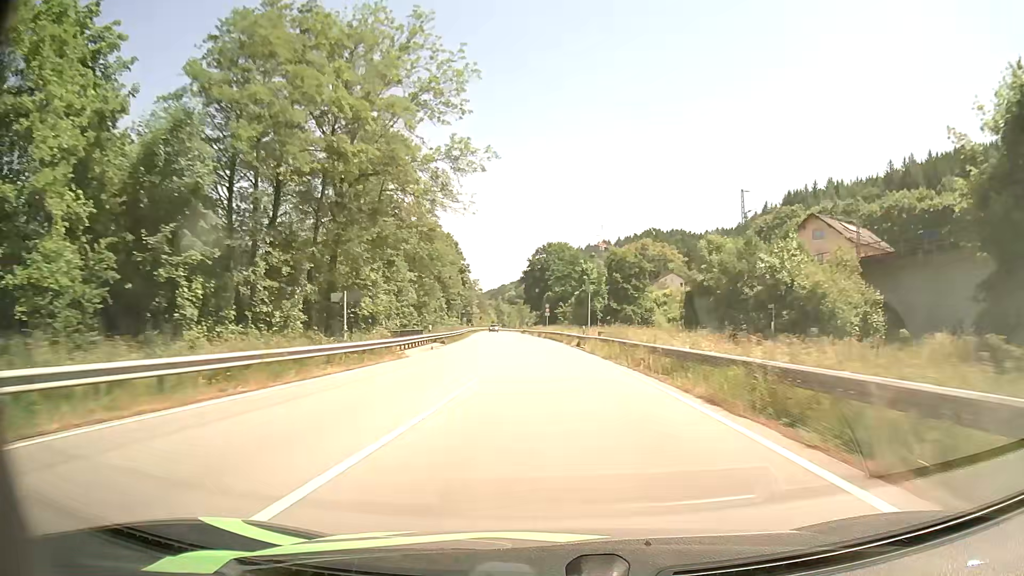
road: primary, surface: asphalt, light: Day
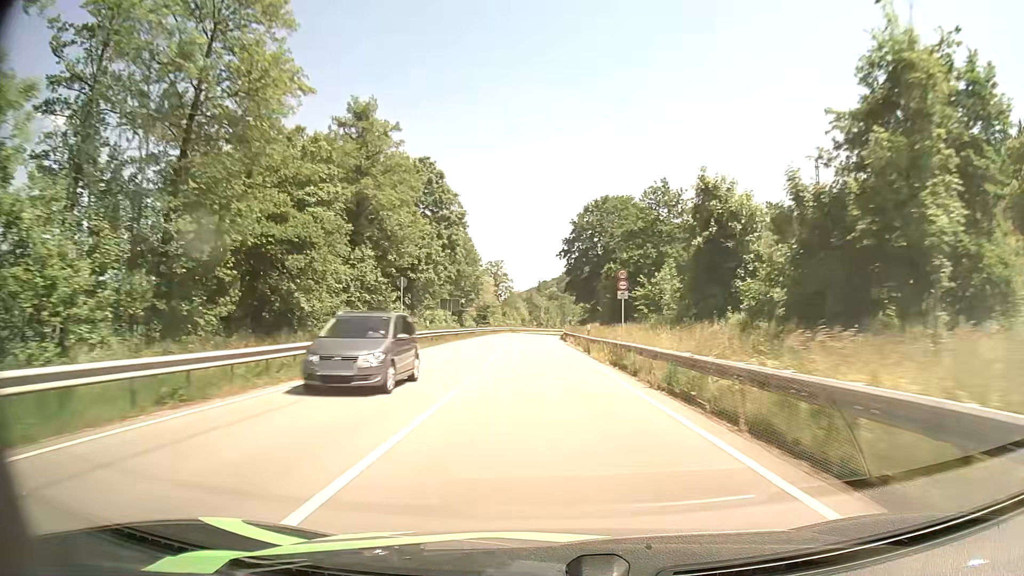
(-1.5, +57.8) m; -3°
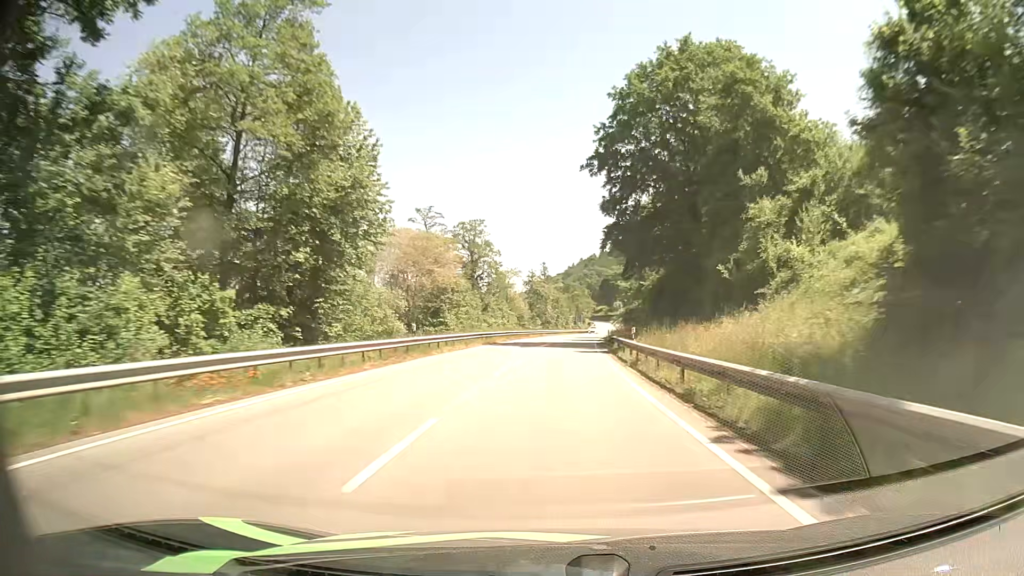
(-1.1, +58.1) m; -1°
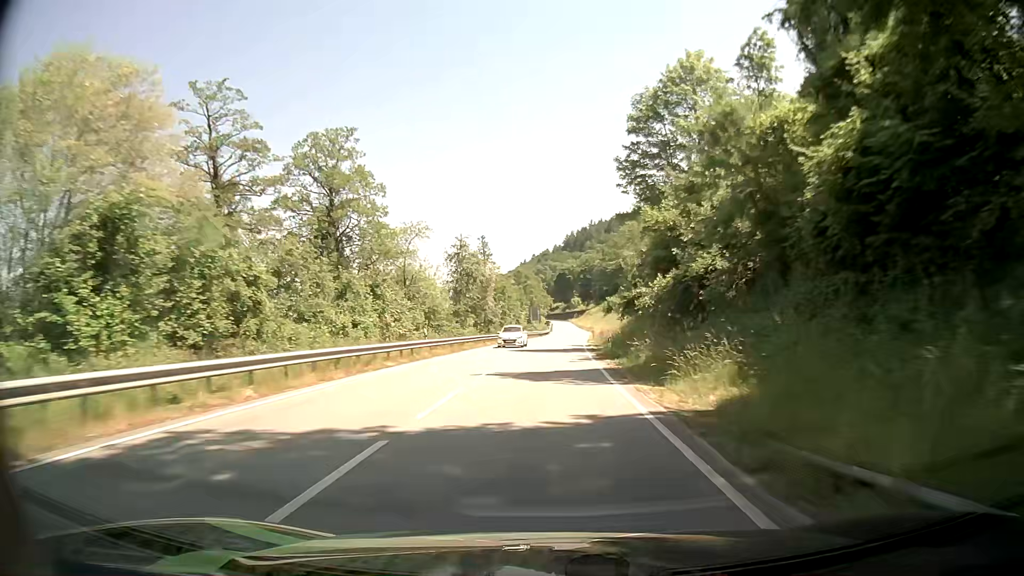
(+1.6, +43.6) m; +4°
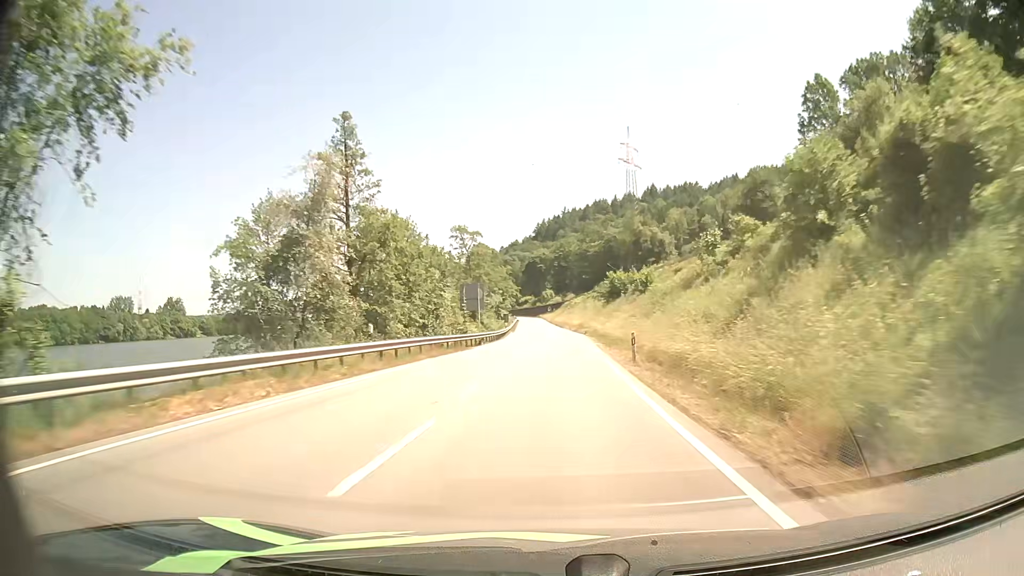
(+1.7, +59.1) m; +3°
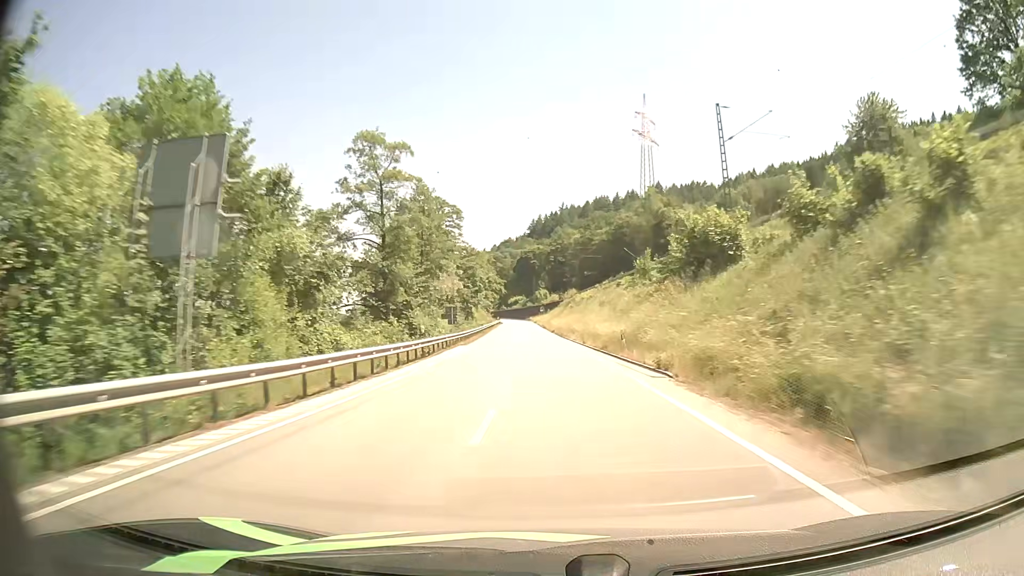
(+0.2, +45.5) m; 0°
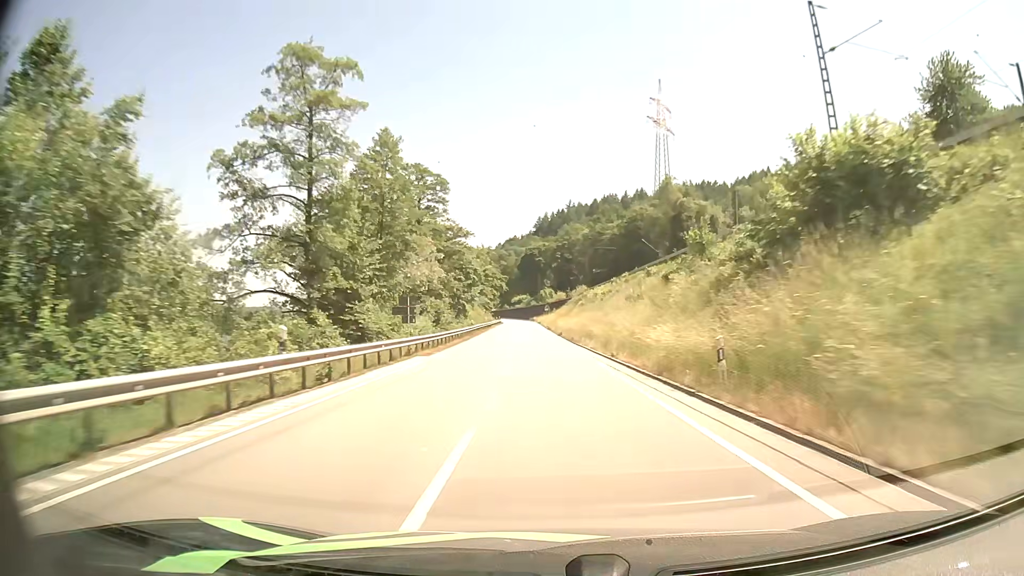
(0.0, +15.2) m; 0°
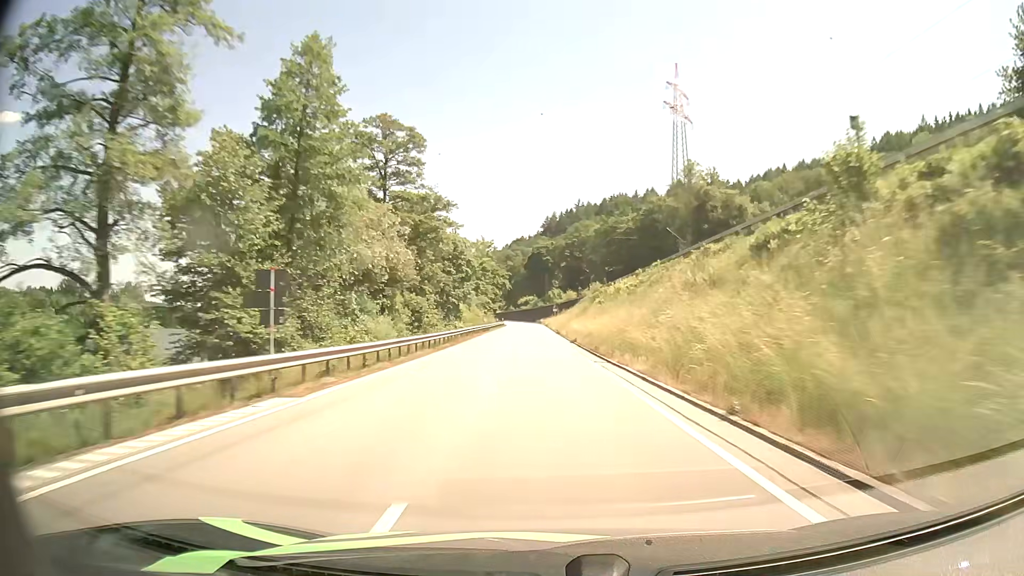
(-0.1, +15.2) m; -1°
(0, +10) (0, +20) (0, +30) (-1, +40) (-1, +50) (-1, +60) (-1, +70) (-2, +80) (-2, +90) (-2, +100) m
